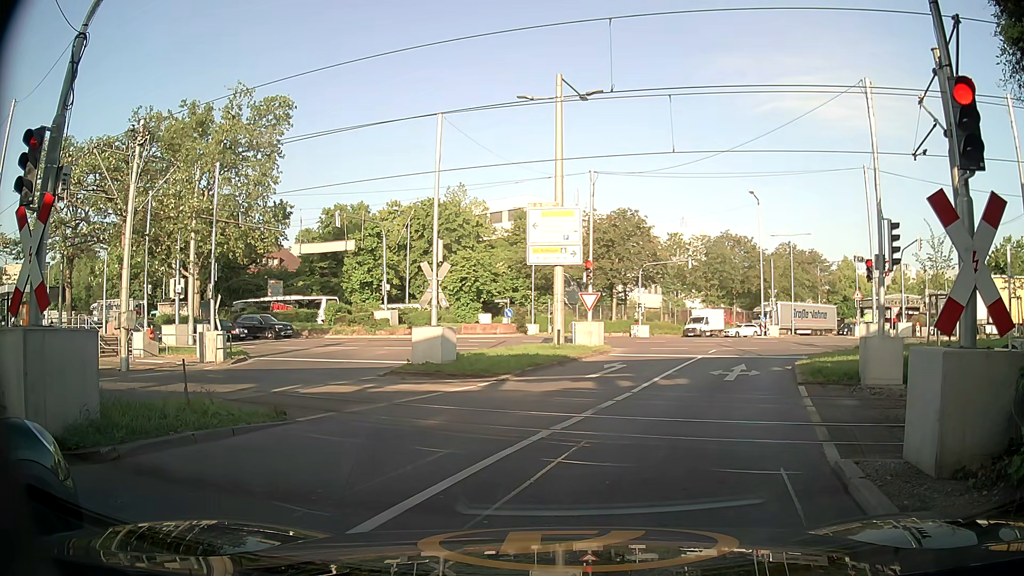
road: secondary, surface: asphalt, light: Day
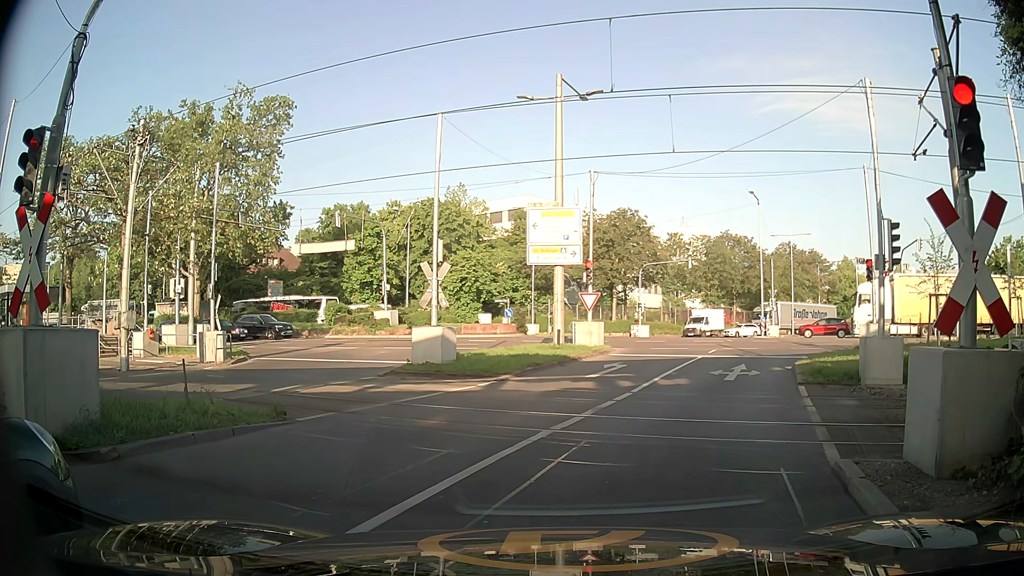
(0.0, 0.0) m; 0°
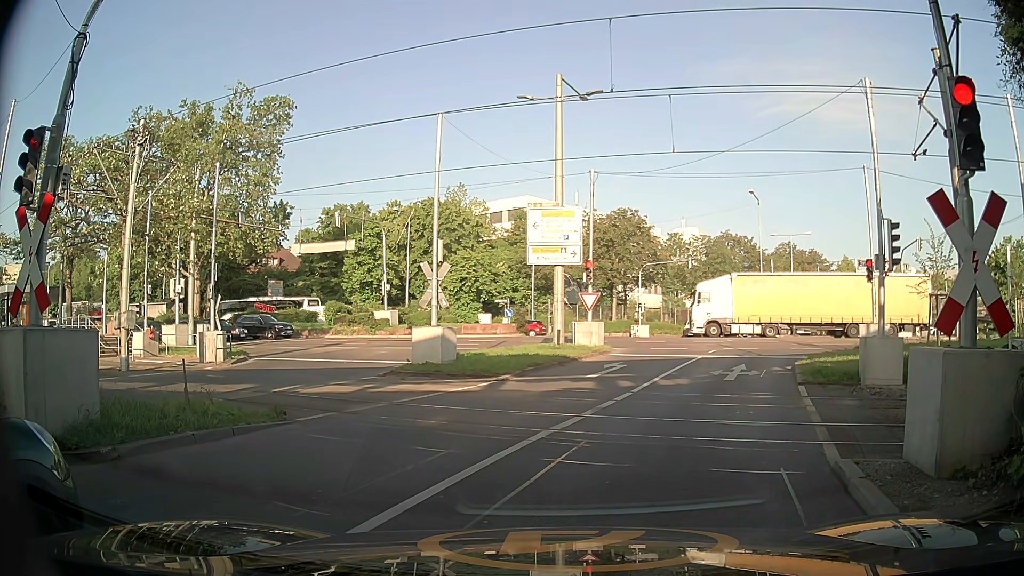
(0.0, 0.0) m; 0°
